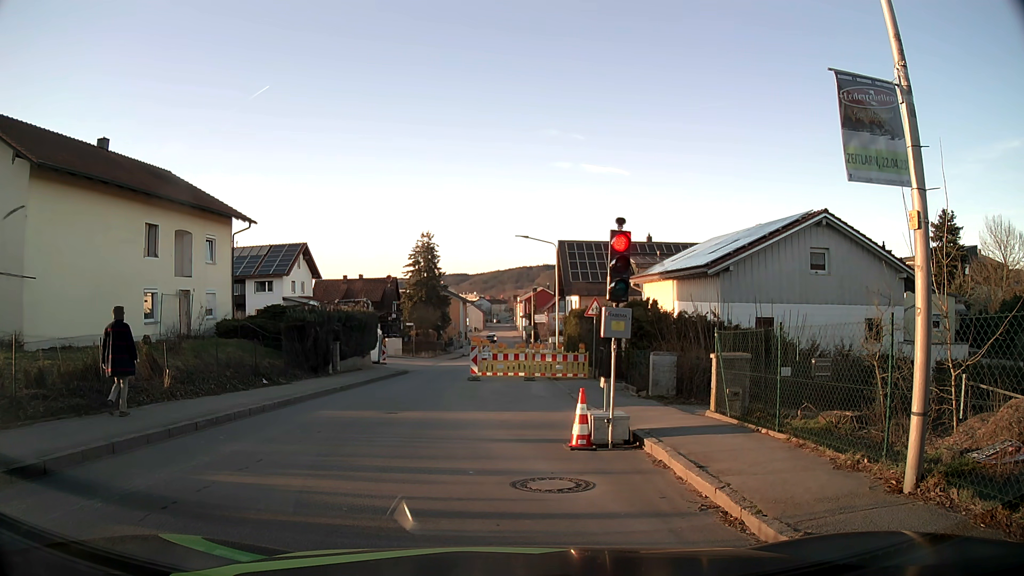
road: tertiary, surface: asphalt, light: Day
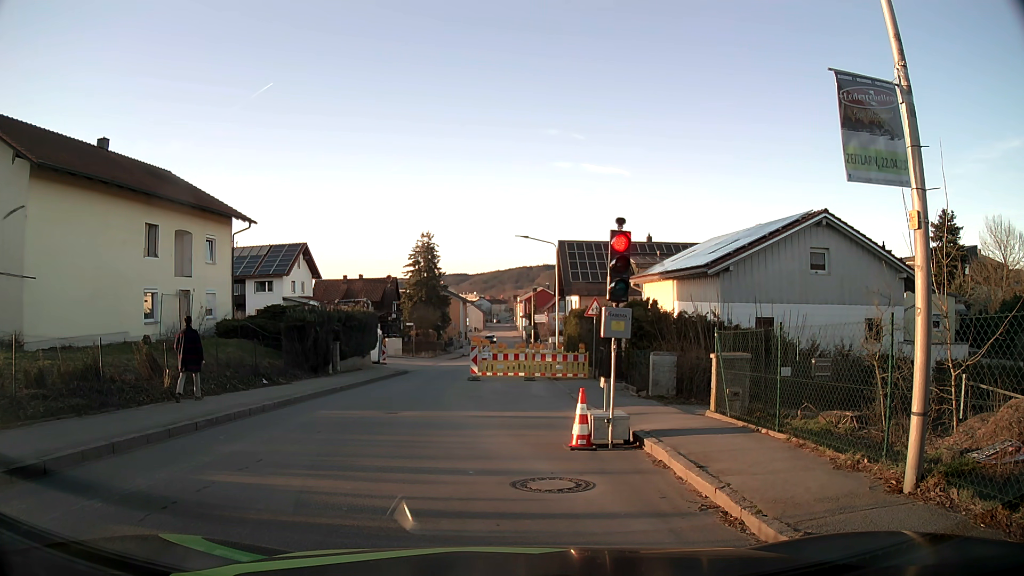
(0.0, 0.0) m; 0°
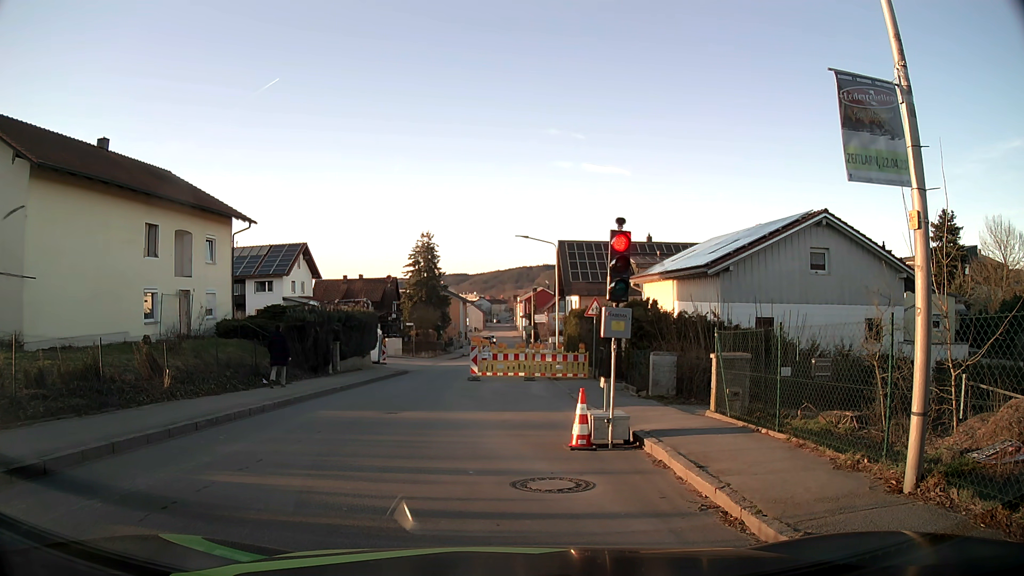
(0.0, 0.0) m; 0°
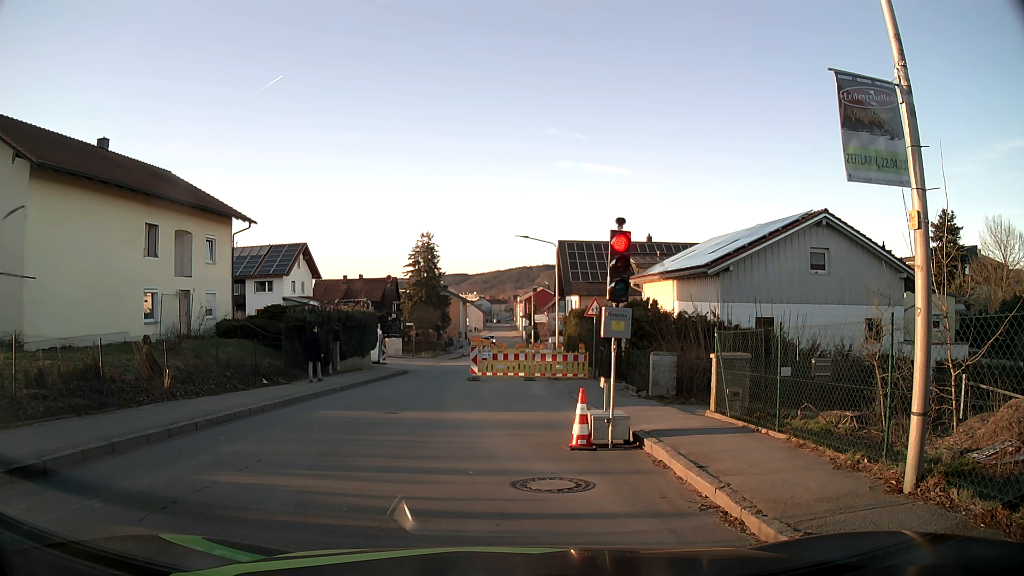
(0.0, 0.0) m; 0°
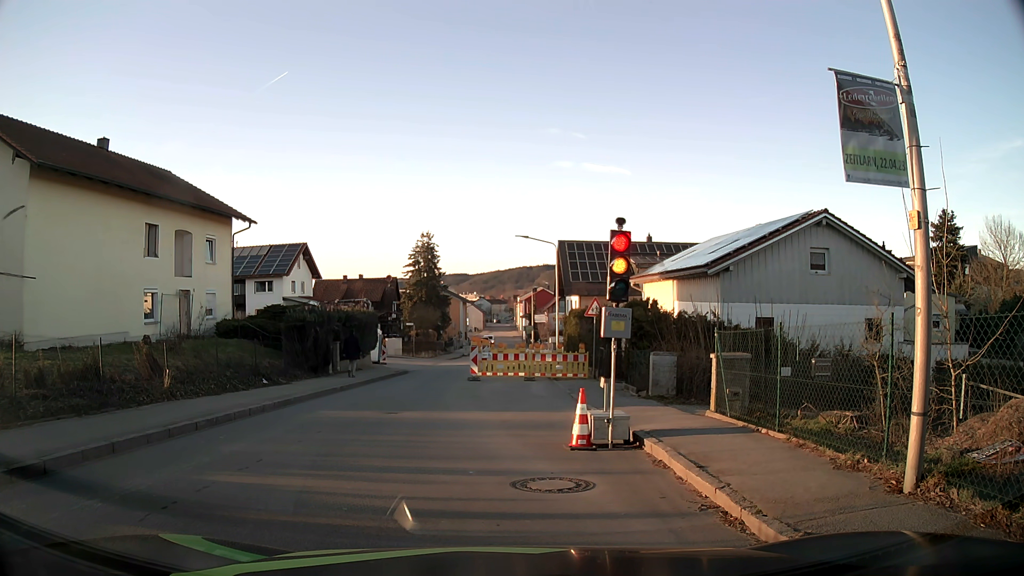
(0.0, 0.0) m; 0°
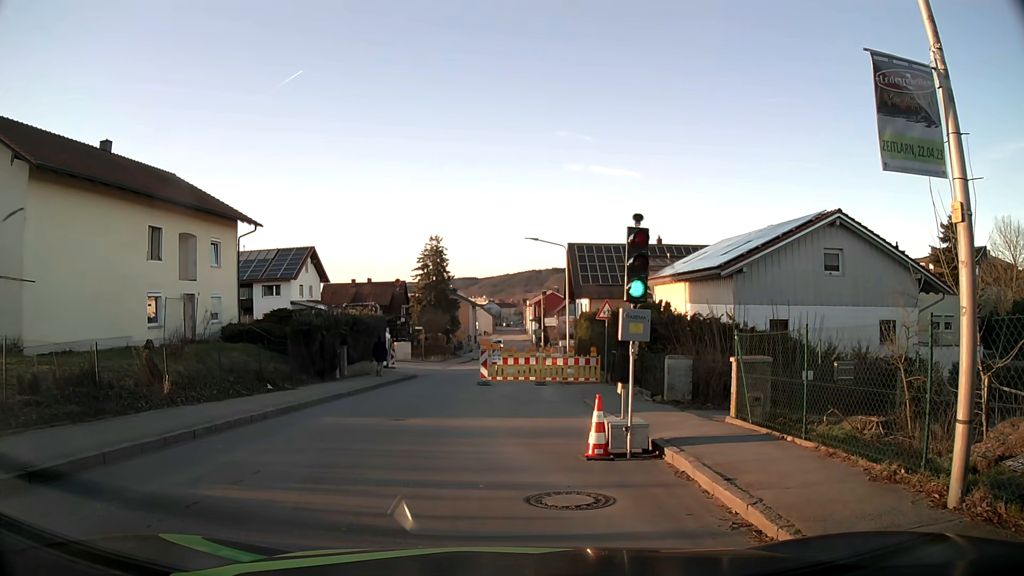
(0.0, +0.5) m; 0°
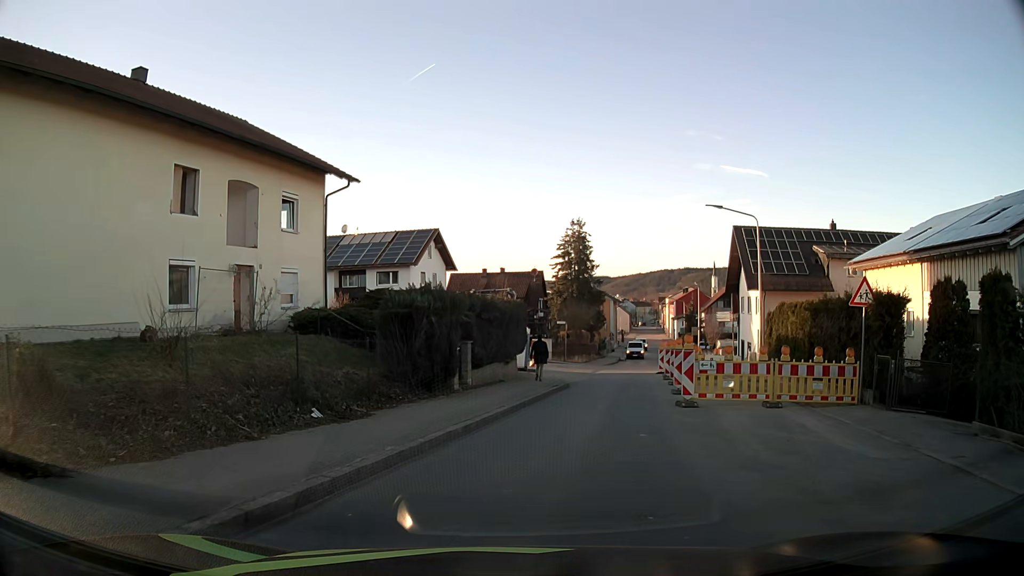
(-1.7, +9.6) m; -12°
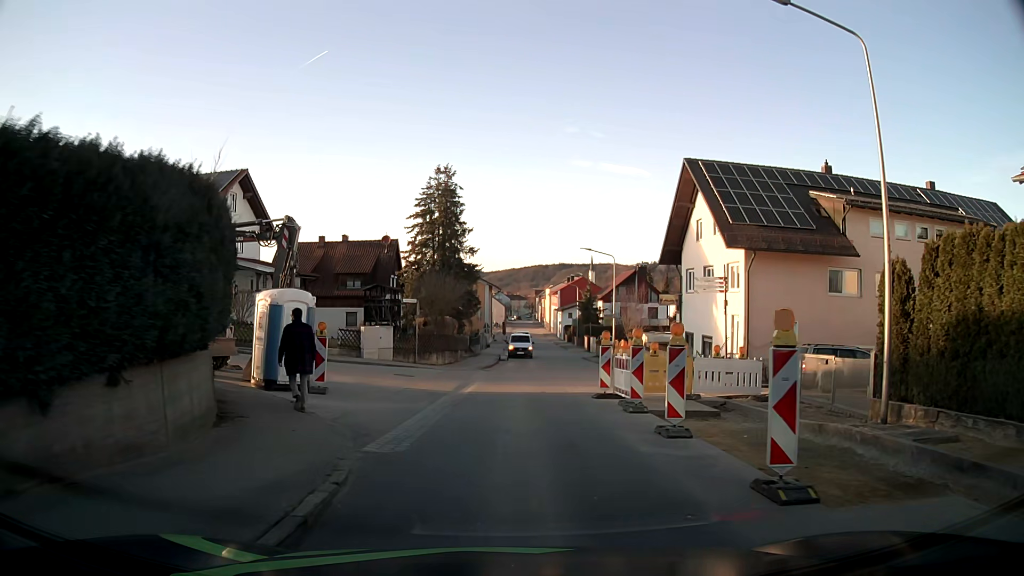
(+2.6, +19.6) m; +11°
(0, +10) (0, +20) (+2, +30) (+3, +40) (+4, +50) (+4, +60) (+5, +70) (+5, +80) (+5, +90) (+5, +100) m
